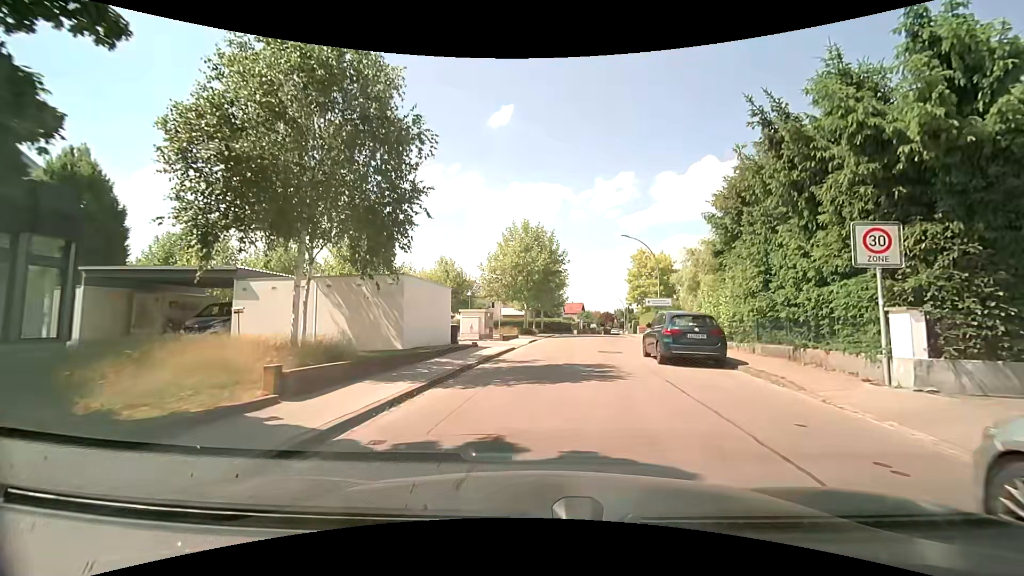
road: residential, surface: asphalt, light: Day
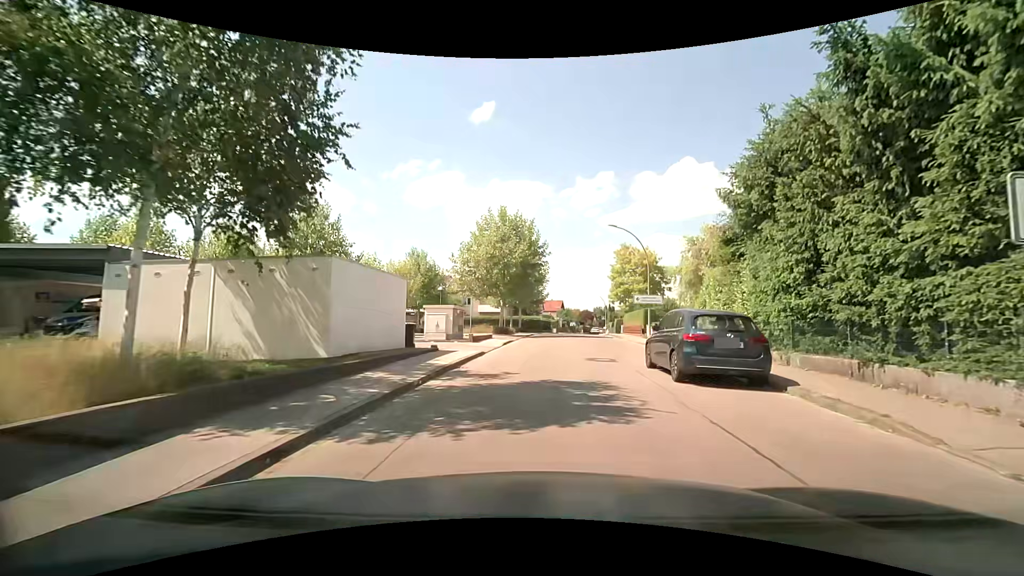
(+0.1, +4.1) m; +3°
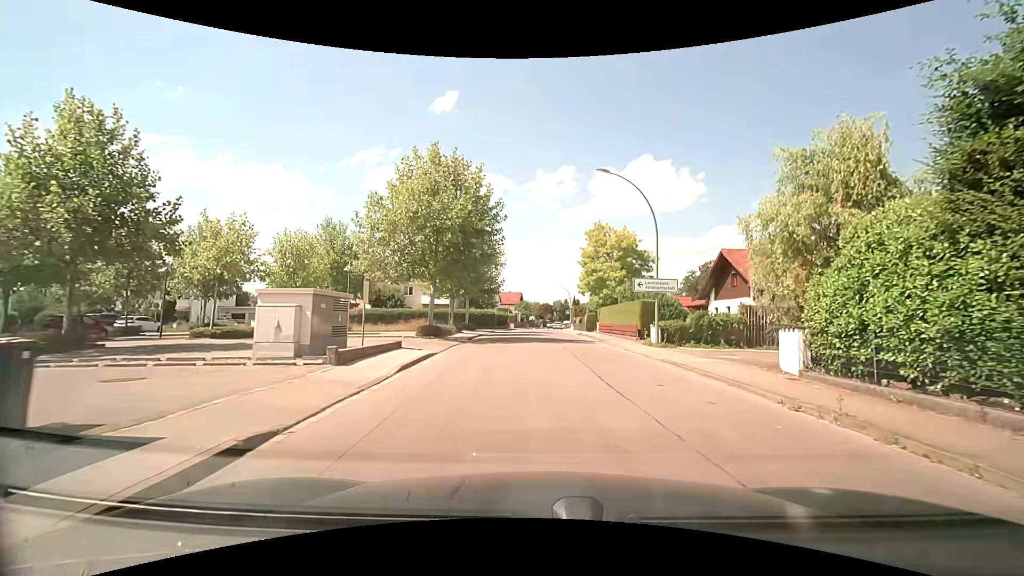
(+0.4, +12.8) m; +5°
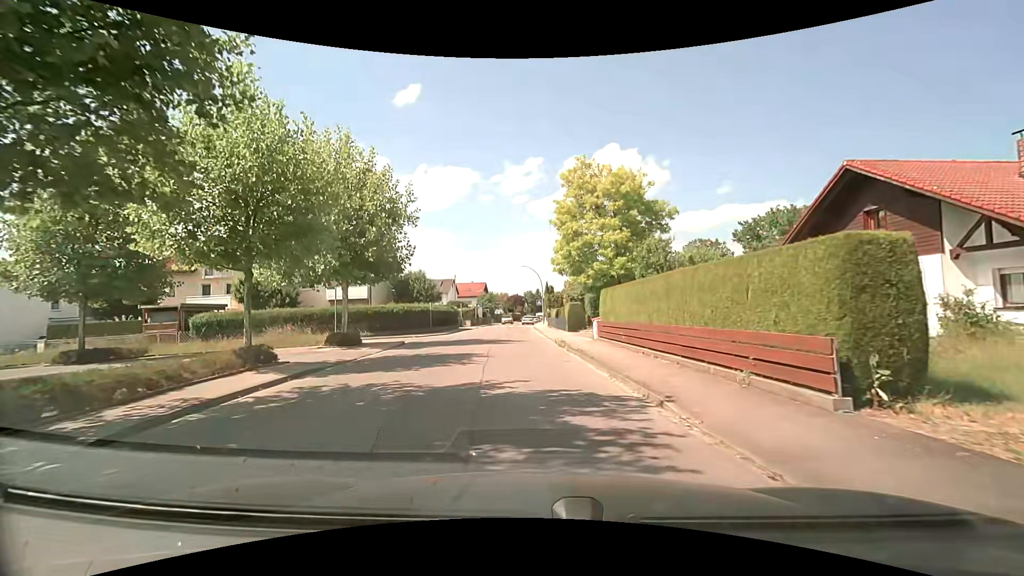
(+1.4, +20.2) m; +3°
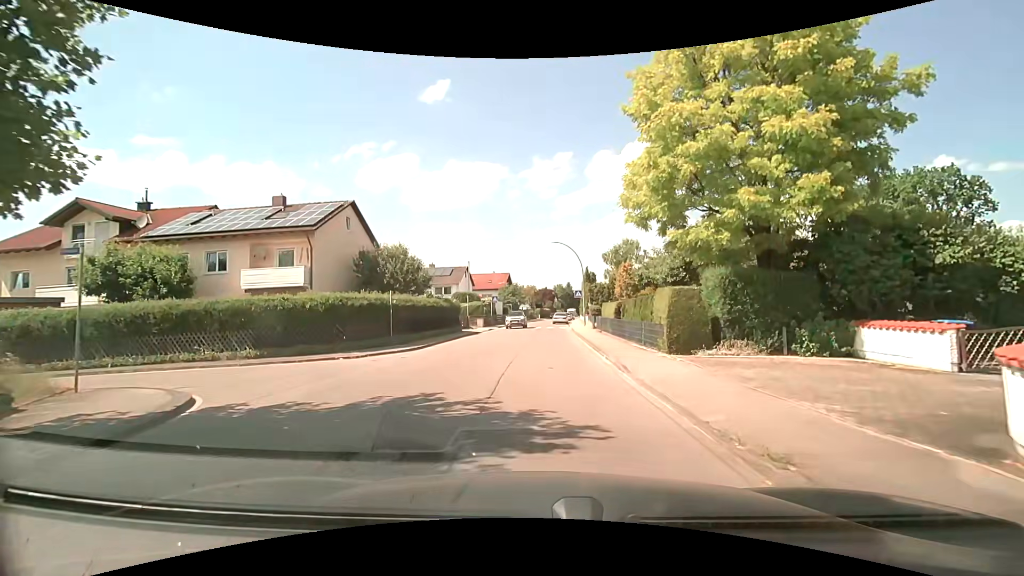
(-0.6, +18.3) m; -3°
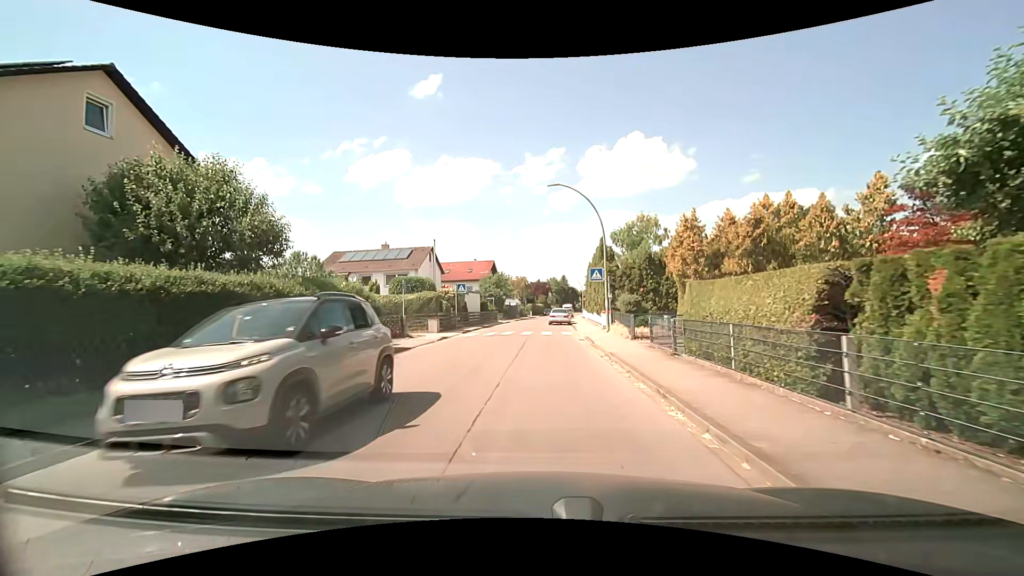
(+0.2, +19.0) m; +1°
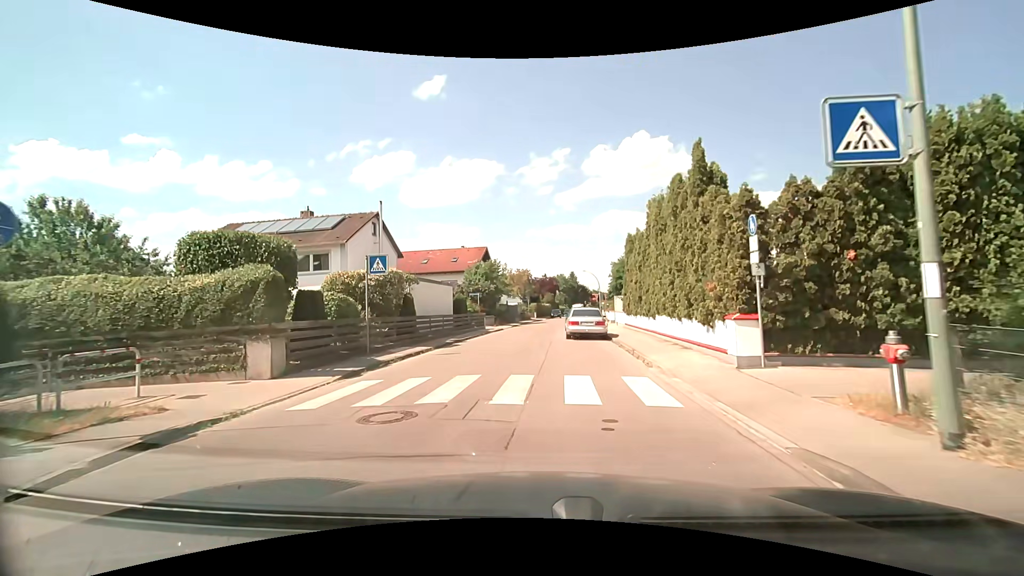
(-0.3, +19.9) m; -1°
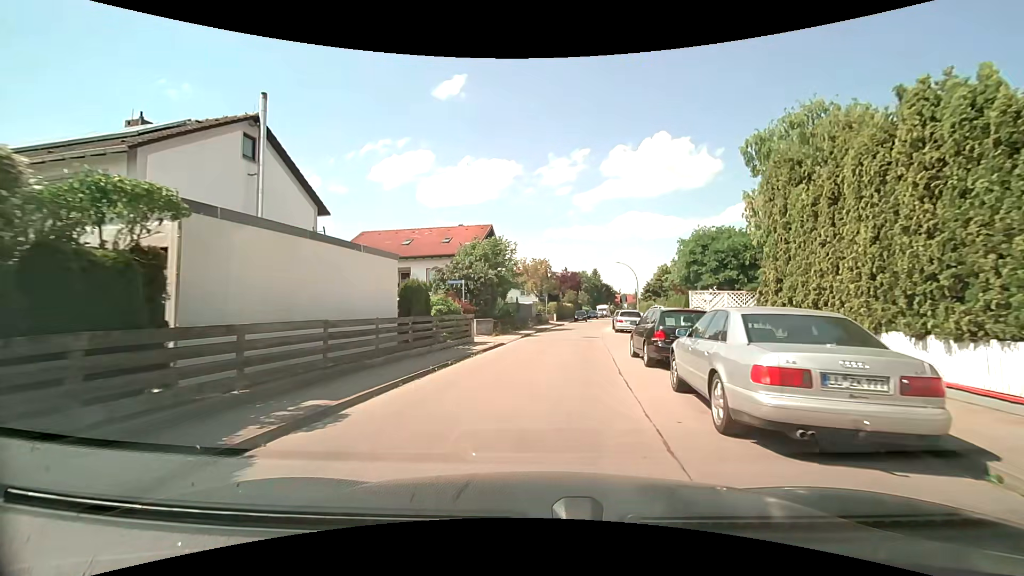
(-0.5, +17.2) m; -3°
(0, +10) (+1, +20) (+3, +30) (+4, +40) (+5, +50) (+8, +59) (+11, +69) (+13, +79) (+15, +88) (+18, +98) m
